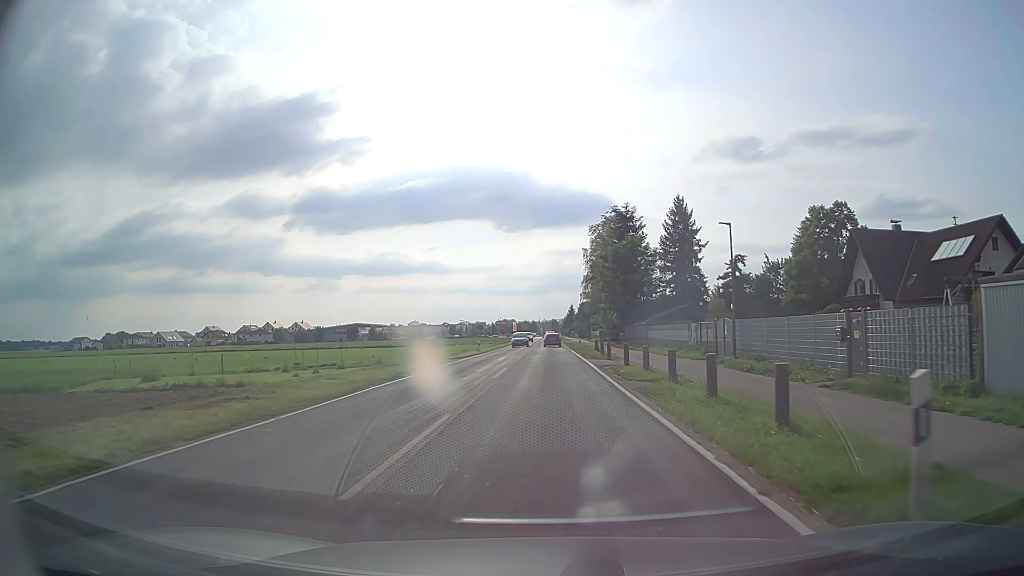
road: tertiary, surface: asphalt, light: Day
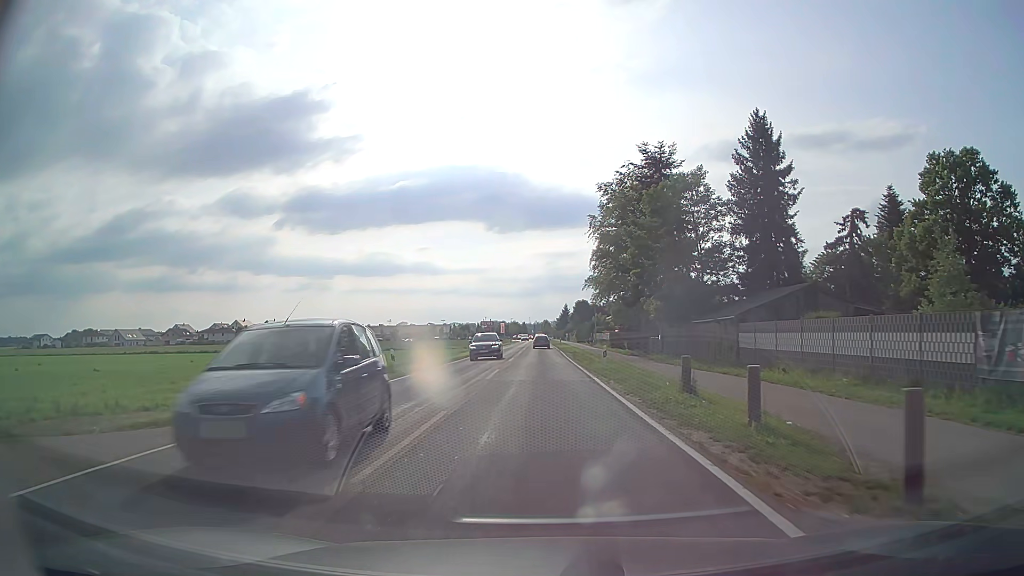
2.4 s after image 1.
(+0.2, +29.6) m; +1°
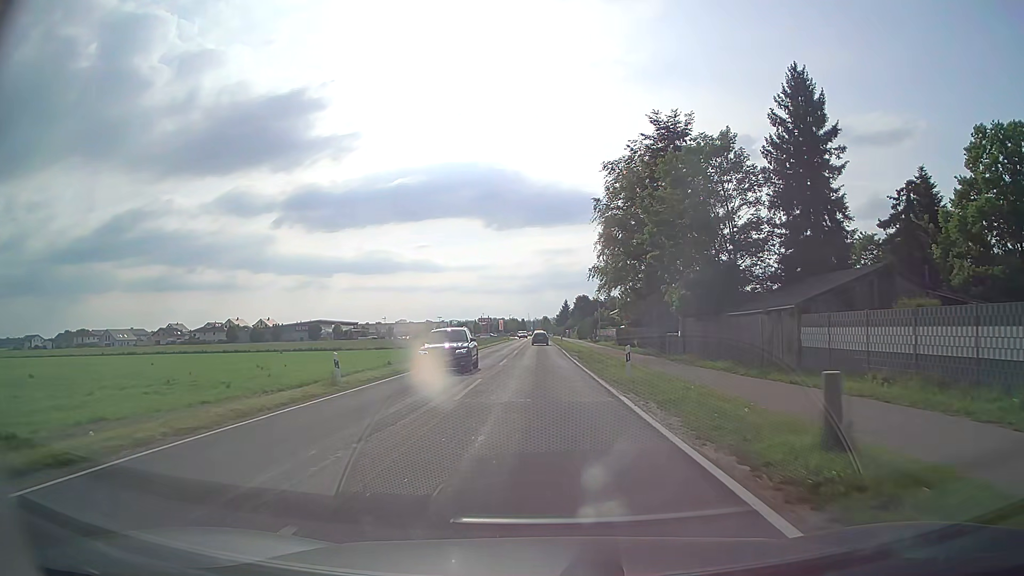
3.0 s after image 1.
(0.0, +7.4) m; 0°
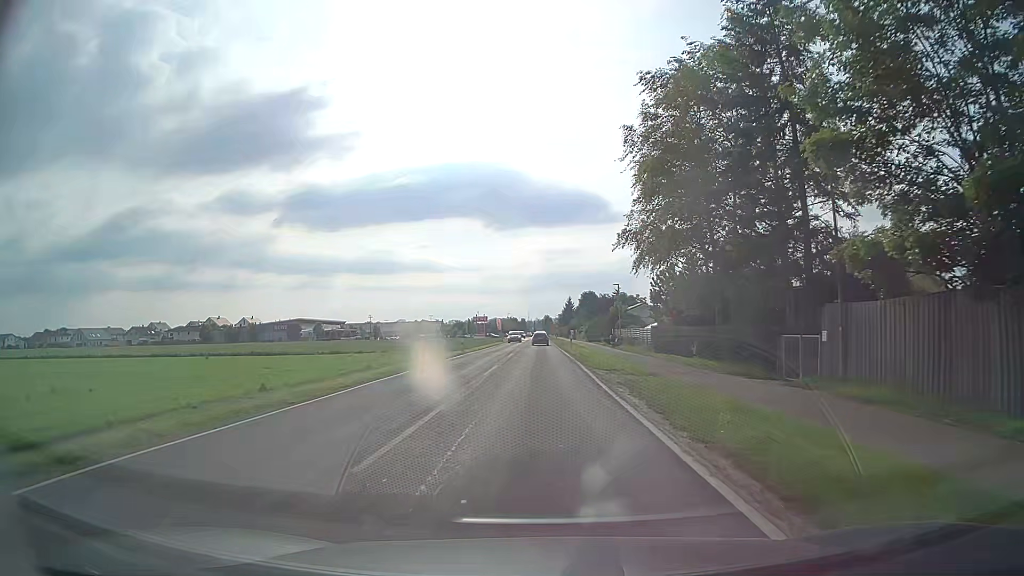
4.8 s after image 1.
(-0.1, +22.2) m; 0°
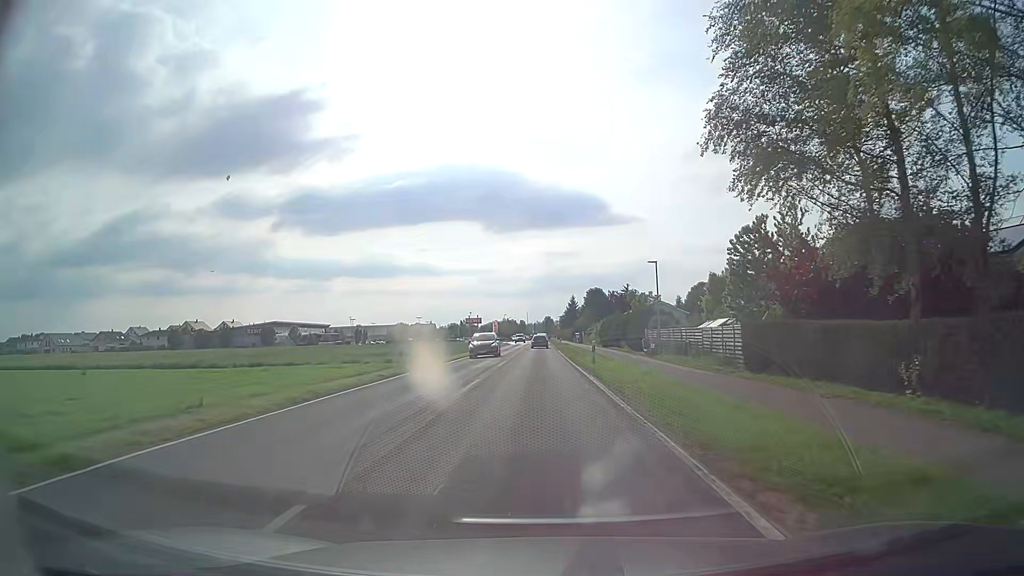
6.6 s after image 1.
(0.0, +22.3) m; 0°
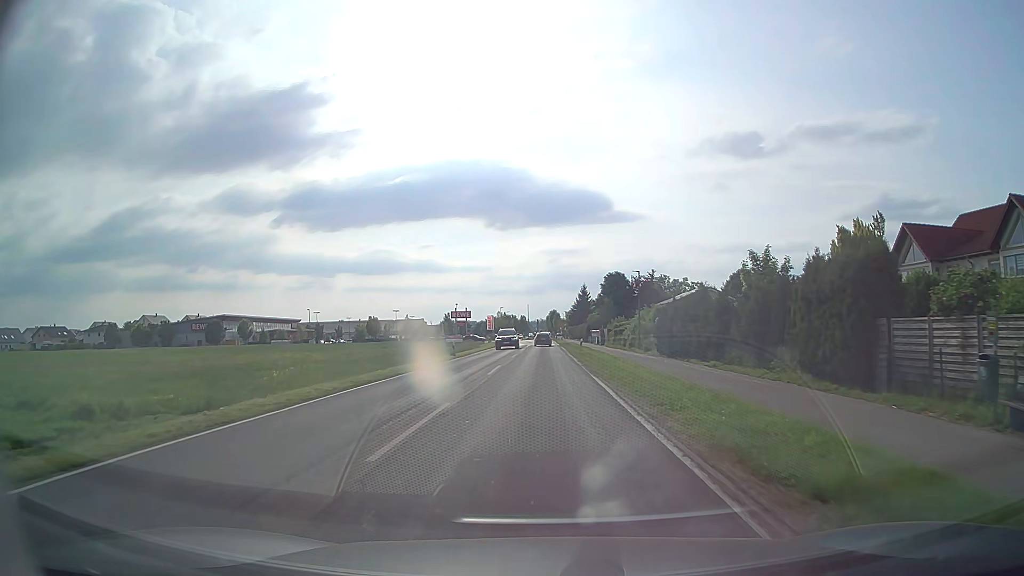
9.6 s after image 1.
(-0.3, +37.3) m; -1°
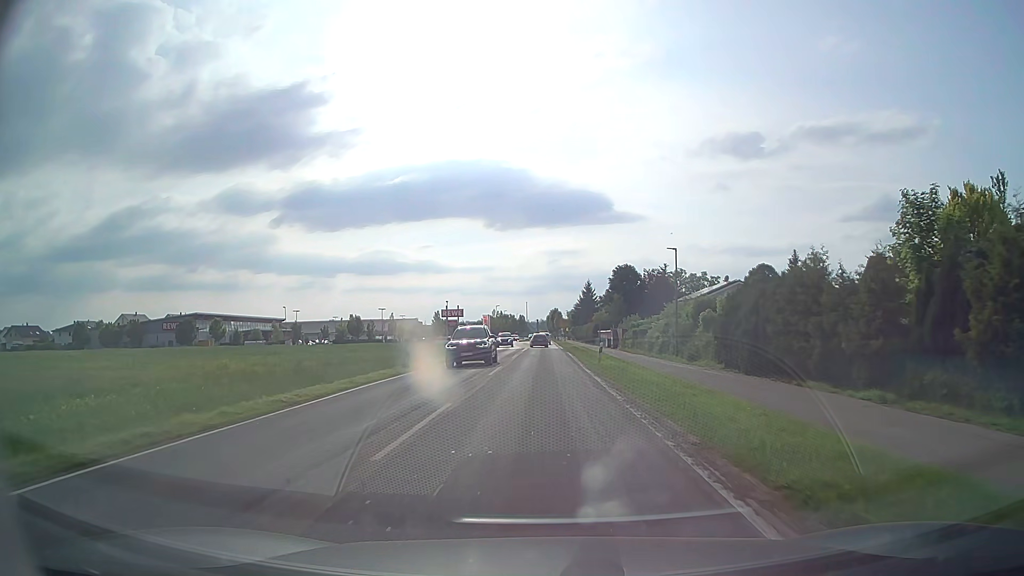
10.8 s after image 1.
(0.0, +14.9) m; 0°
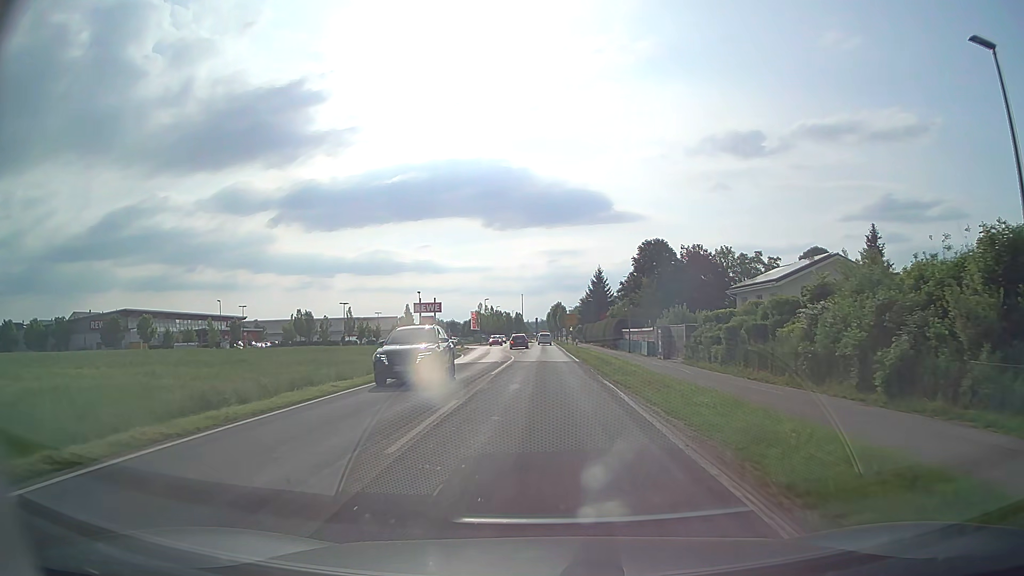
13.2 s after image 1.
(0.0, +29.7) m; 0°
(0, +10) (0, +20) (0, +30) (0, +40) (0, +50) (0, +60) (0, +70) (0, +80) (0, +90) (0, +100) m
